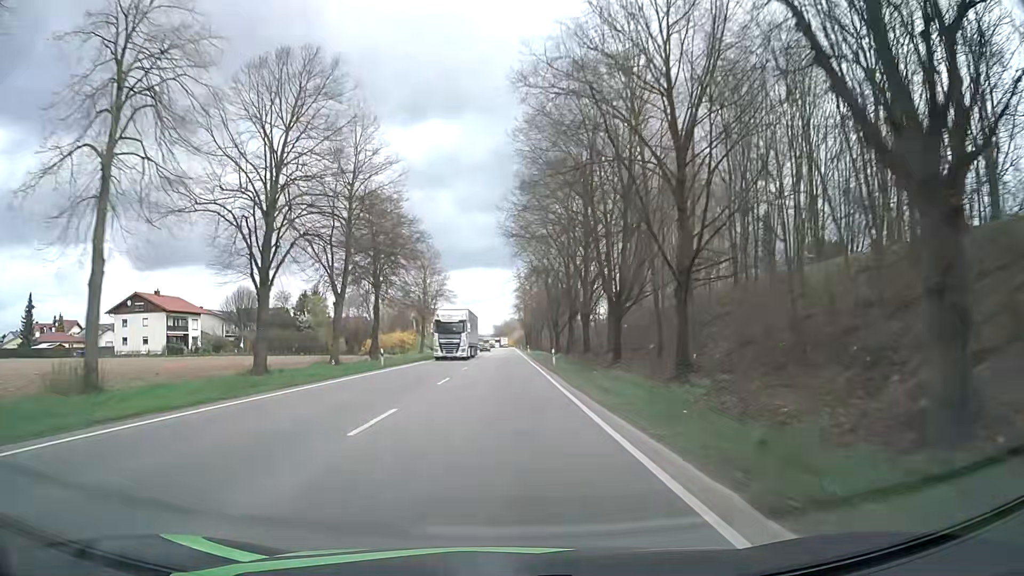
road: primary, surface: asphalt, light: Day
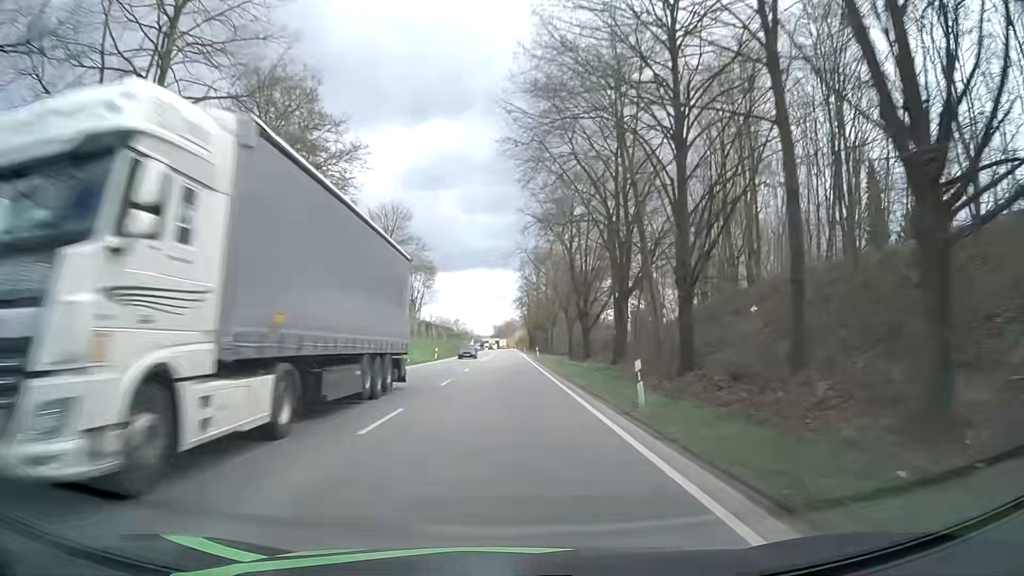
(+0.2, +24.3) m; 0°
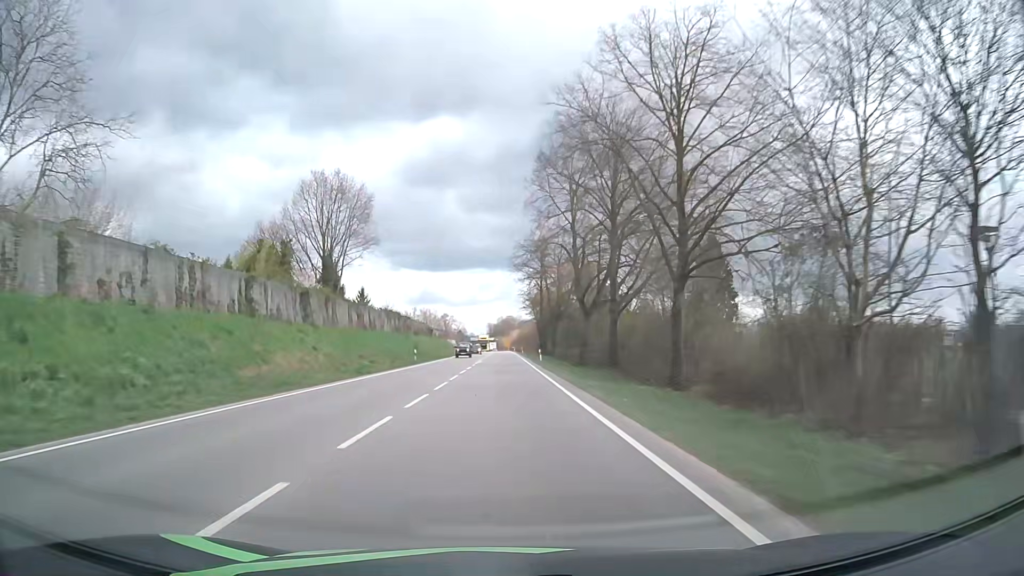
(+0.2, +60.5) m; 0°
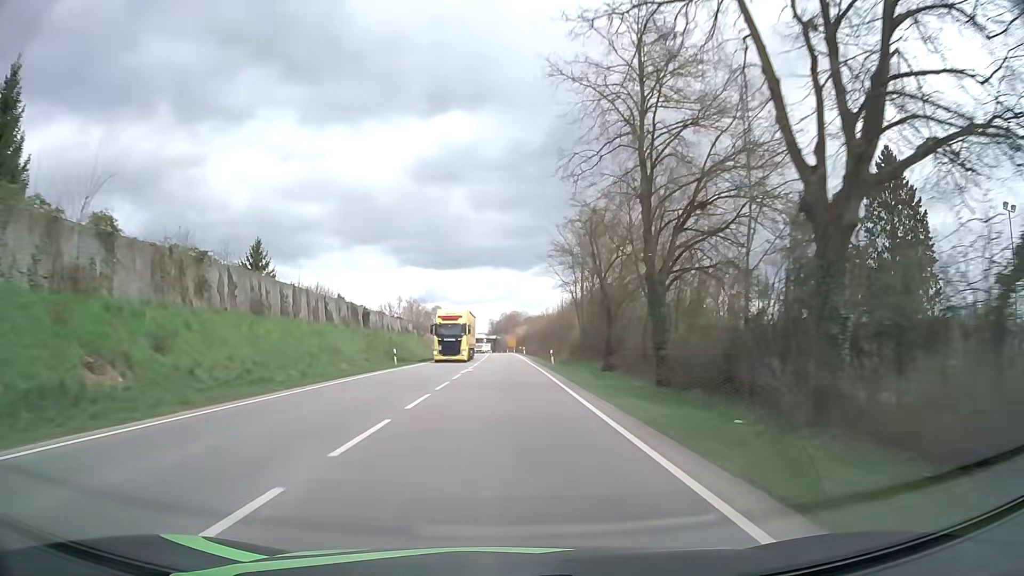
(+0.1, +60.4) m; 0°
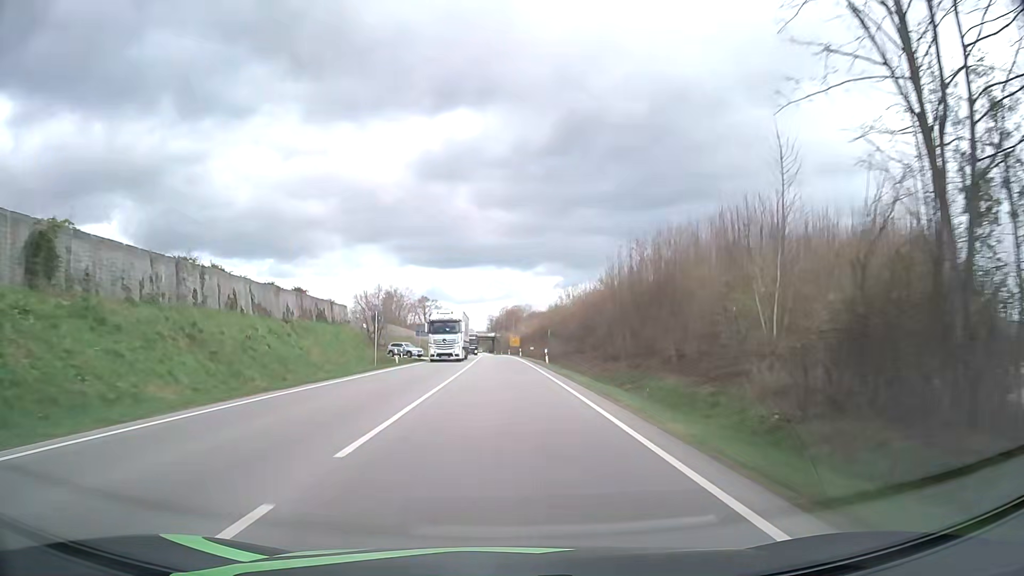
(-0.1, +48.3) m; 0°
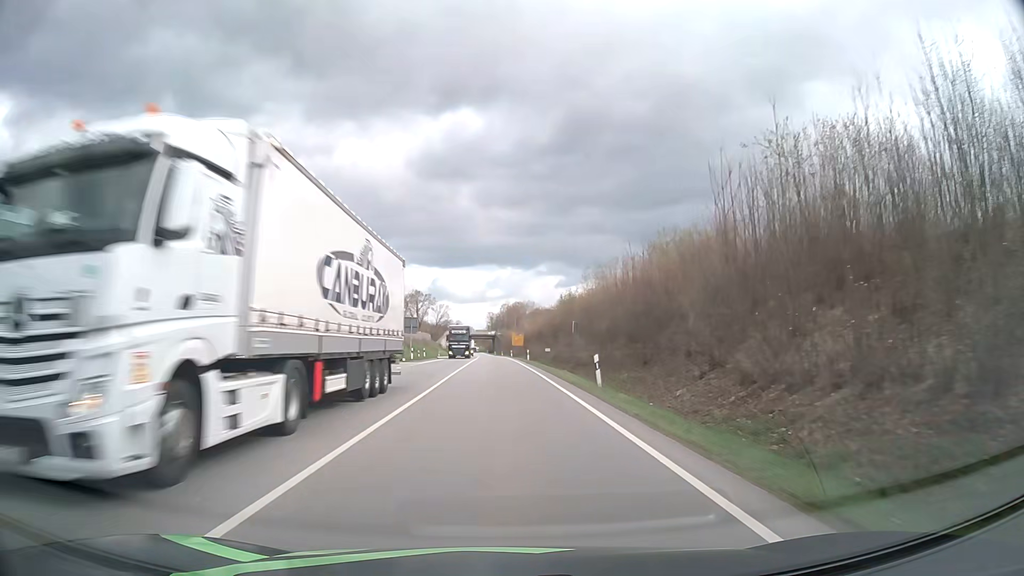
(0.0, +24.1) m; 0°
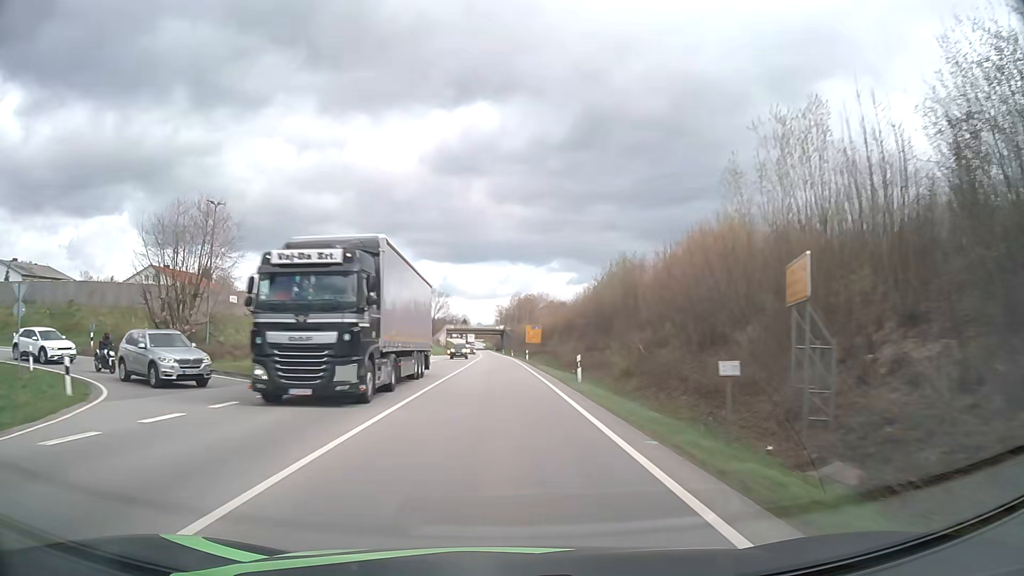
(-0.2, +35.9) m; -1°
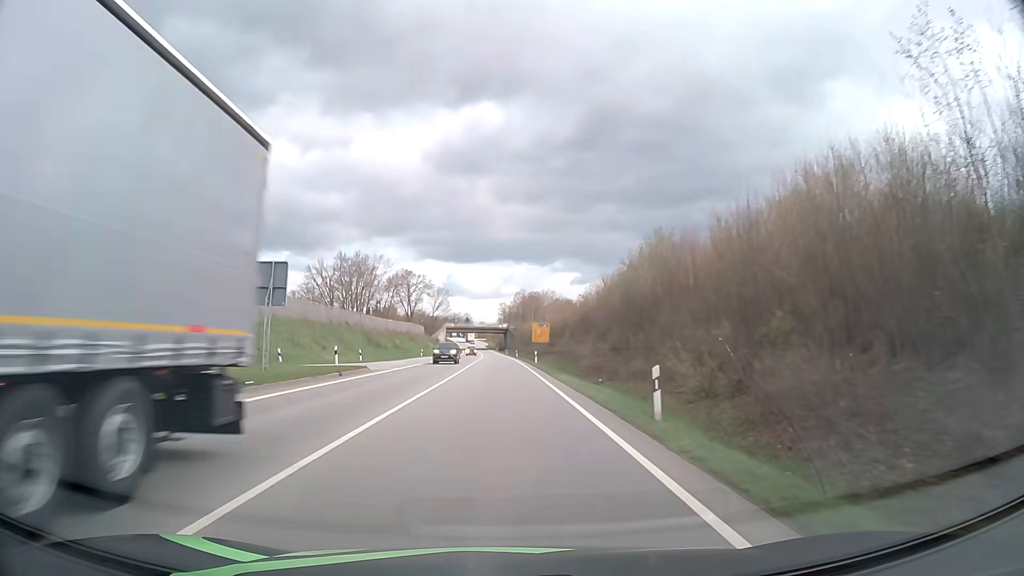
(0.0, +11.9) m; 0°
(0, +10) (0, +20) (0, +30) (0, +40) (-1, +50) (-1, +60) (-1, +70) (-1, +80) (-2, +90) (-2, +100) m
